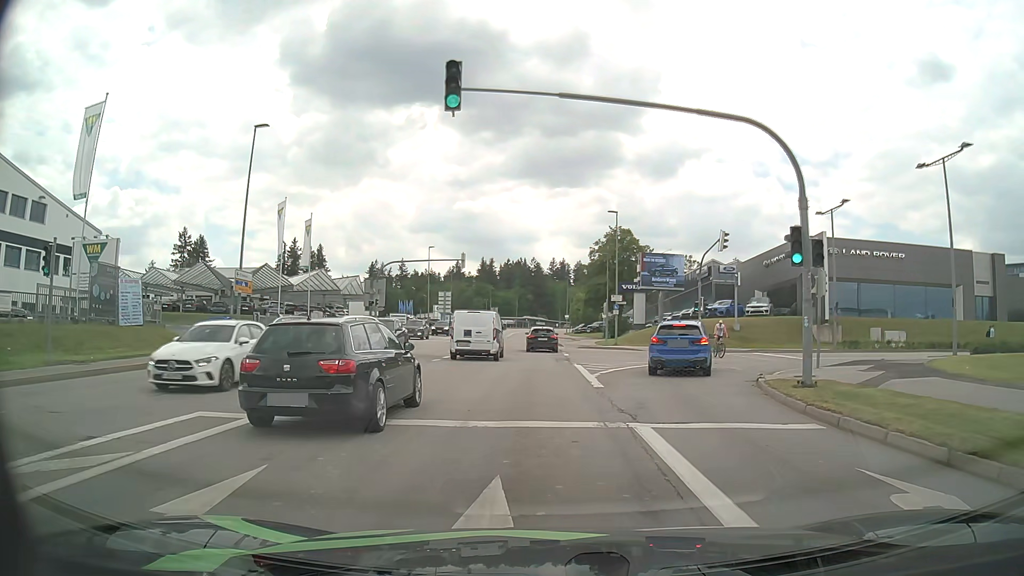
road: tertiary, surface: asphalt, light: Day
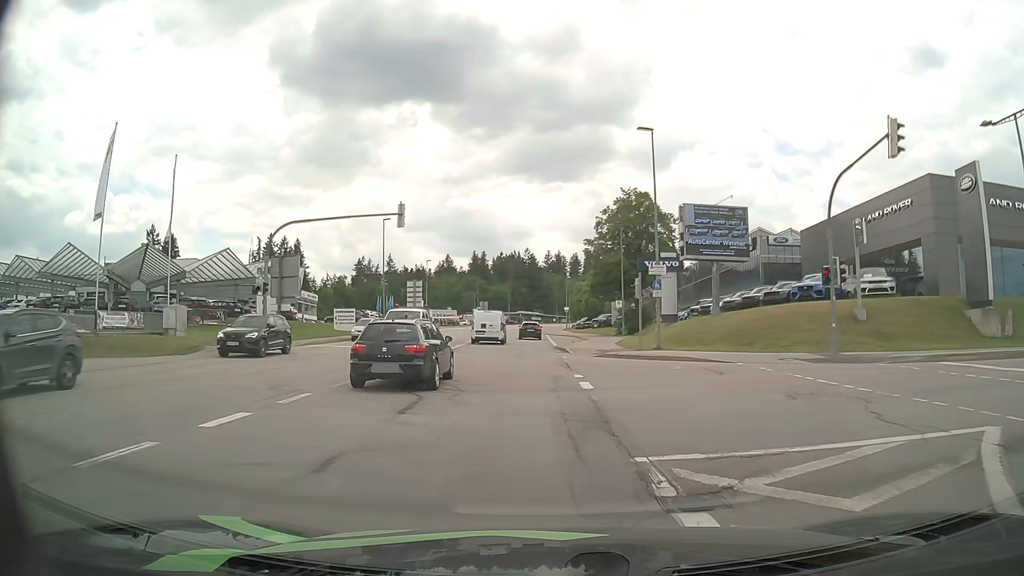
(0.0, +21.1) m; 0°
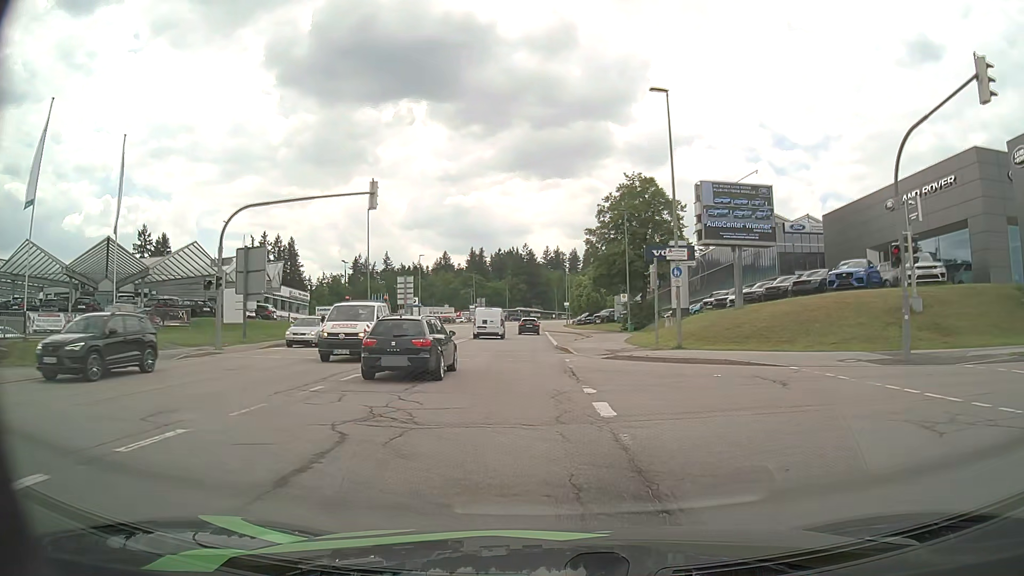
(0.0, +4.9) m; +1°
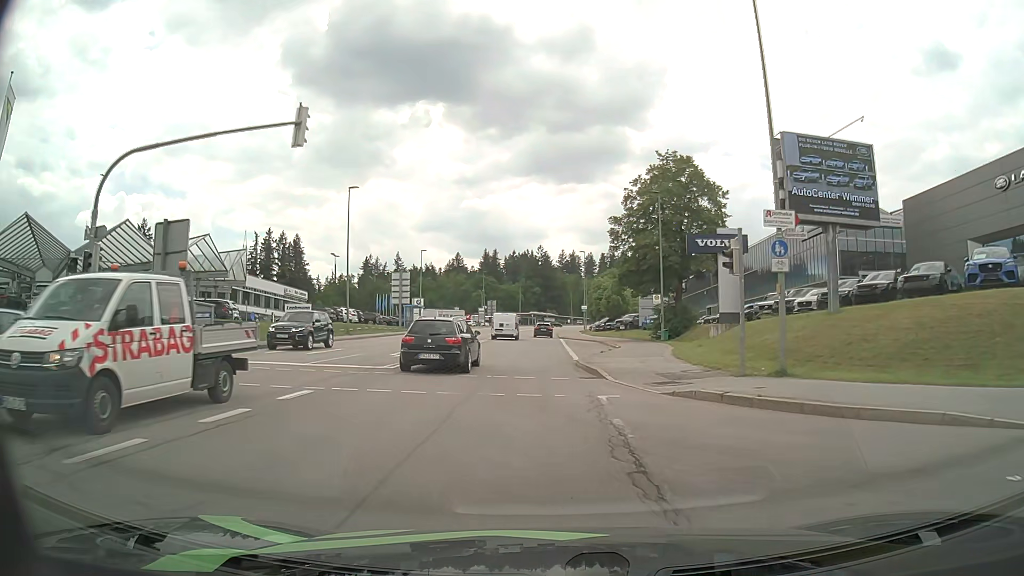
(-0.3, +10.1) m; -2°
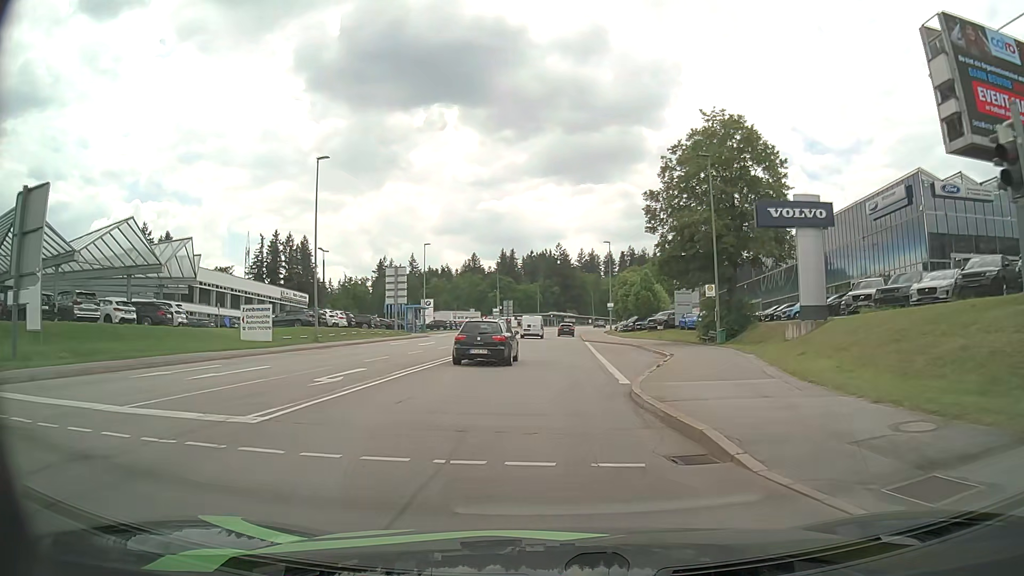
(-0.2, +10.4) m; -2°
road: secondary
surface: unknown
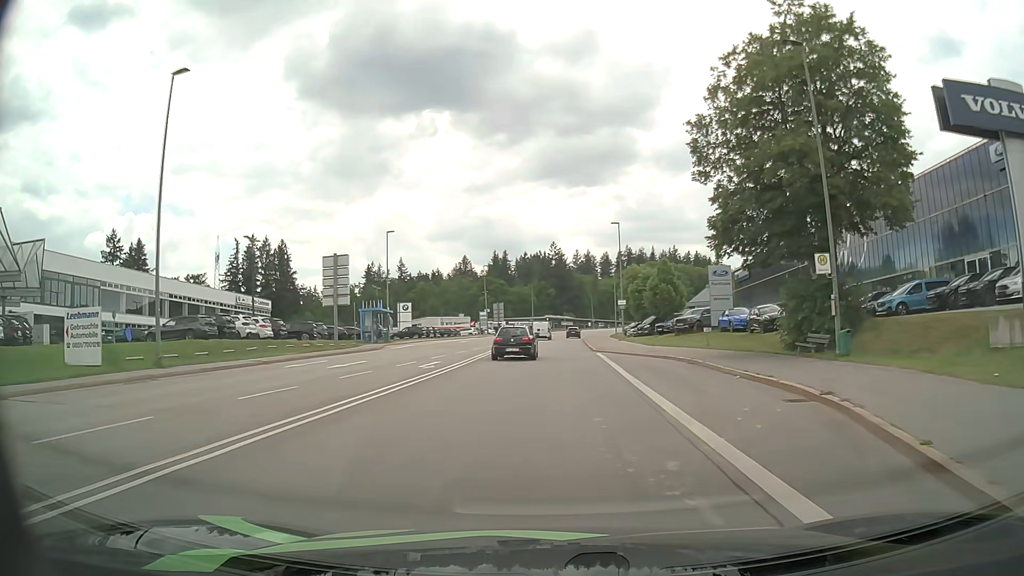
(+0.1, +16.0) m; +1°
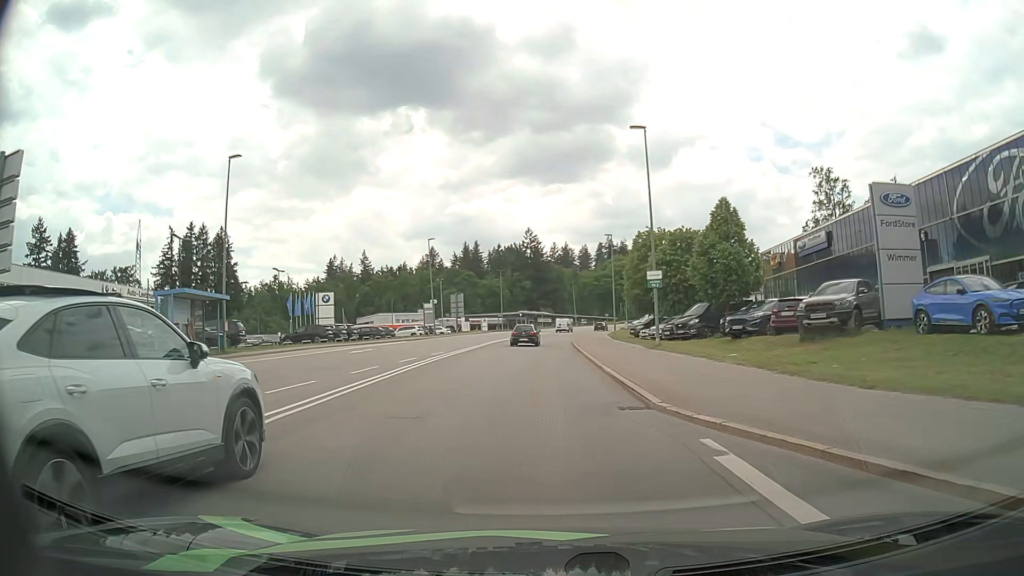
(+0.5, +29.0) m; +2°
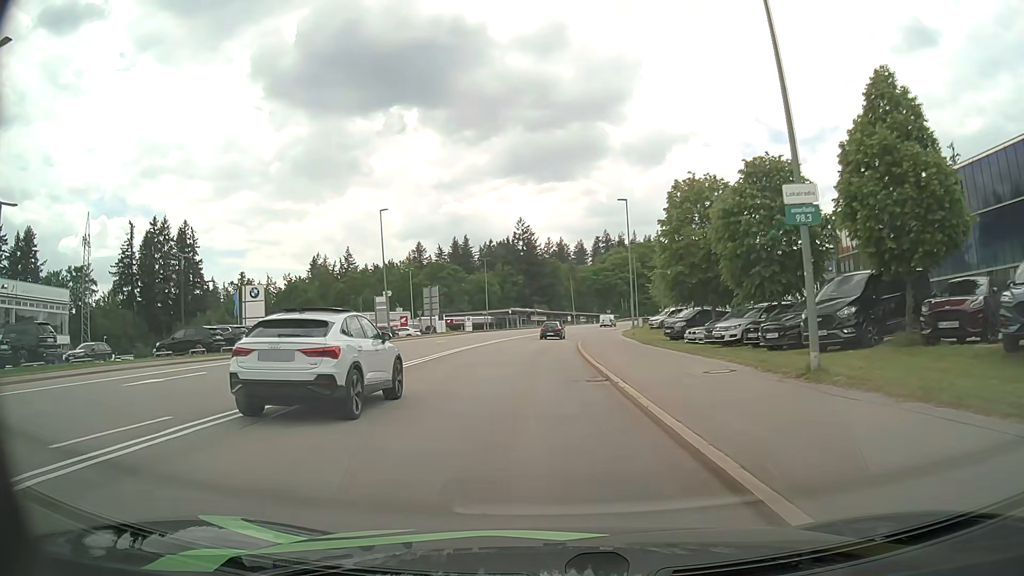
(+0.2, +18.9) m; 0°
(0, +10) (0, +20) (0, +30) (0, +40) (0, +50) (+1, +60) (+2, +70) (+4, +80) (+6, +90) (+8, +99) m
